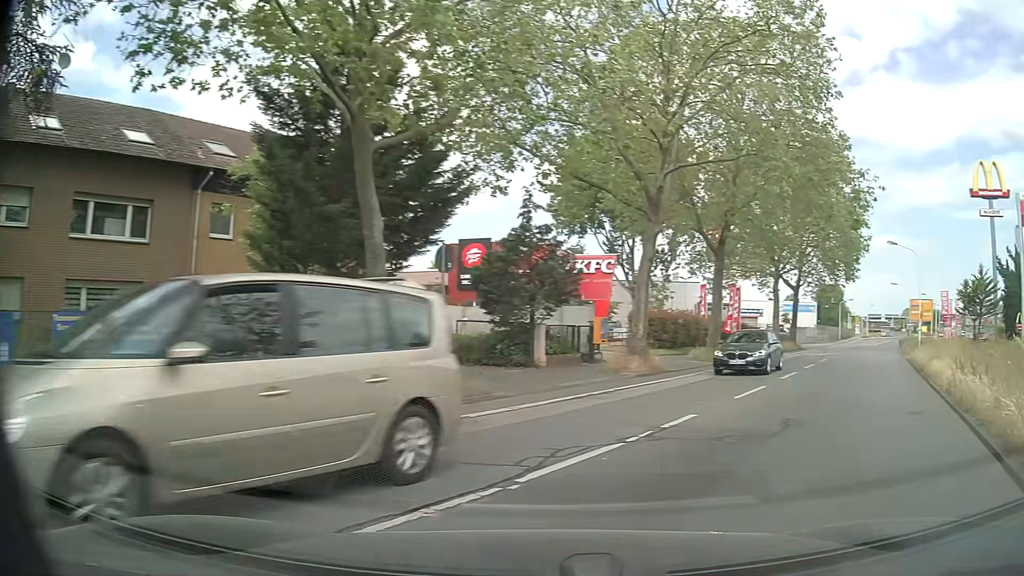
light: Day
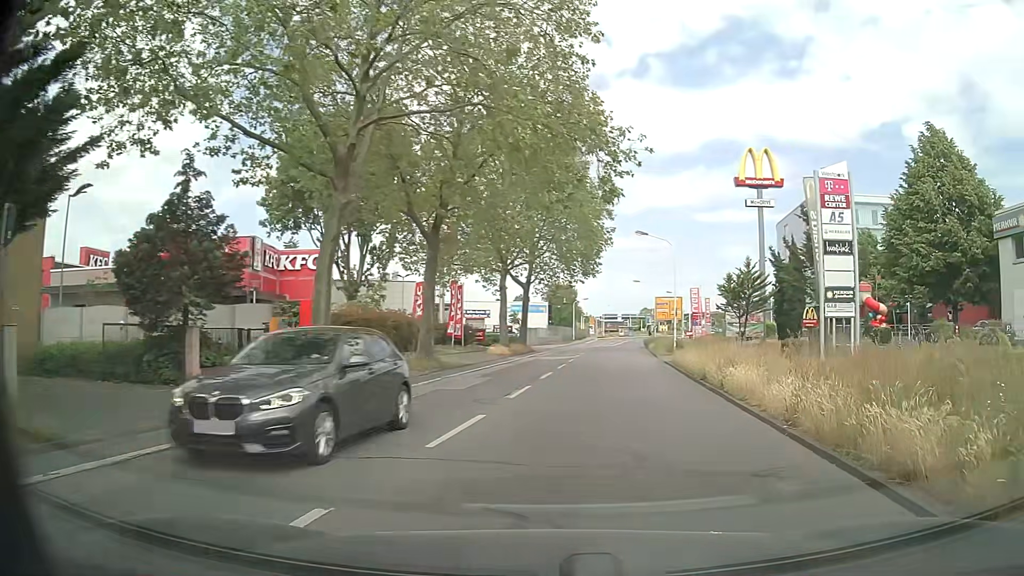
(+1.4, +5.7) m; +24°
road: primary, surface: asphalt
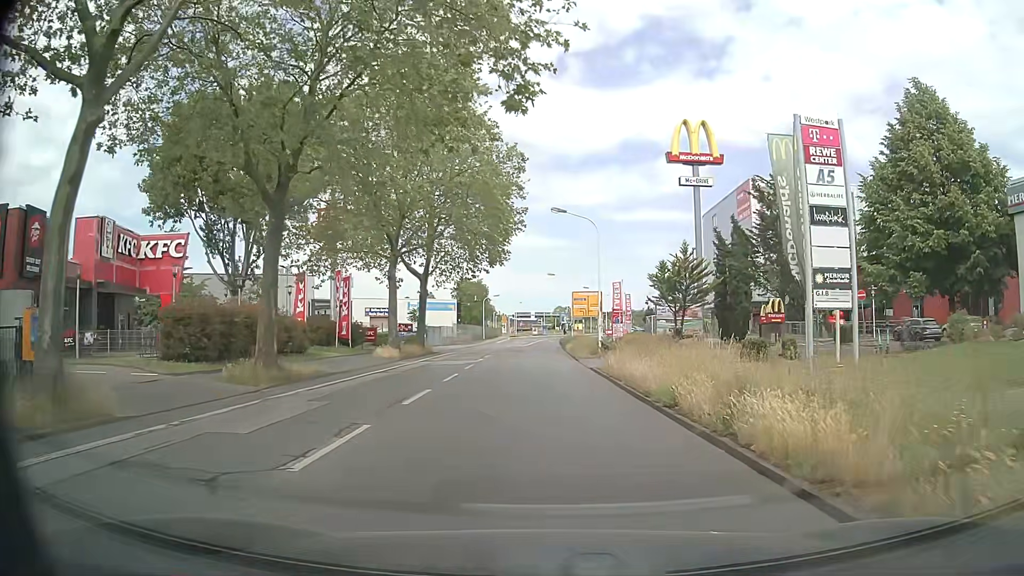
(+0.7, +8.0) m; +6°
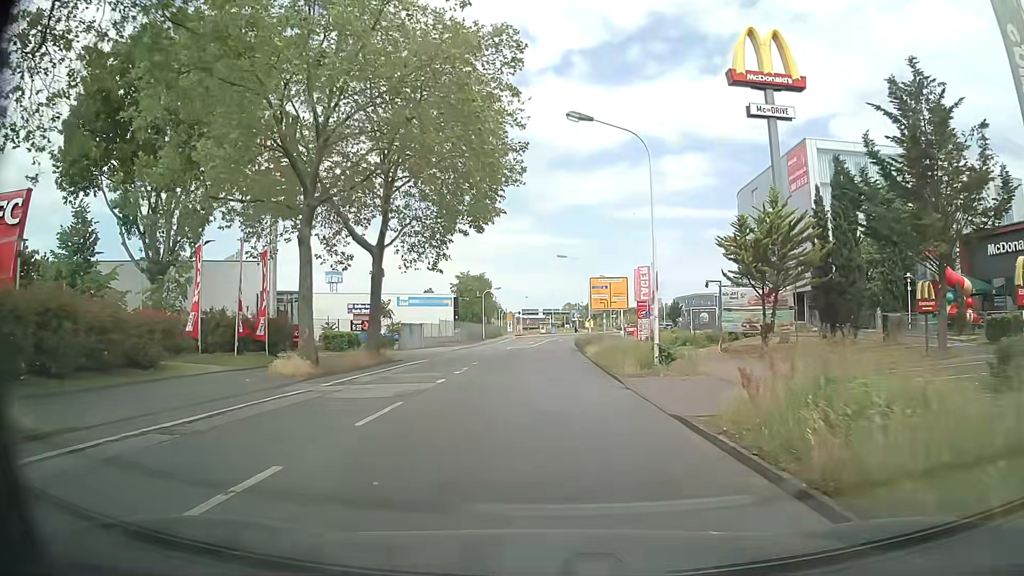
(+0.1, +16.0) m; 0°
